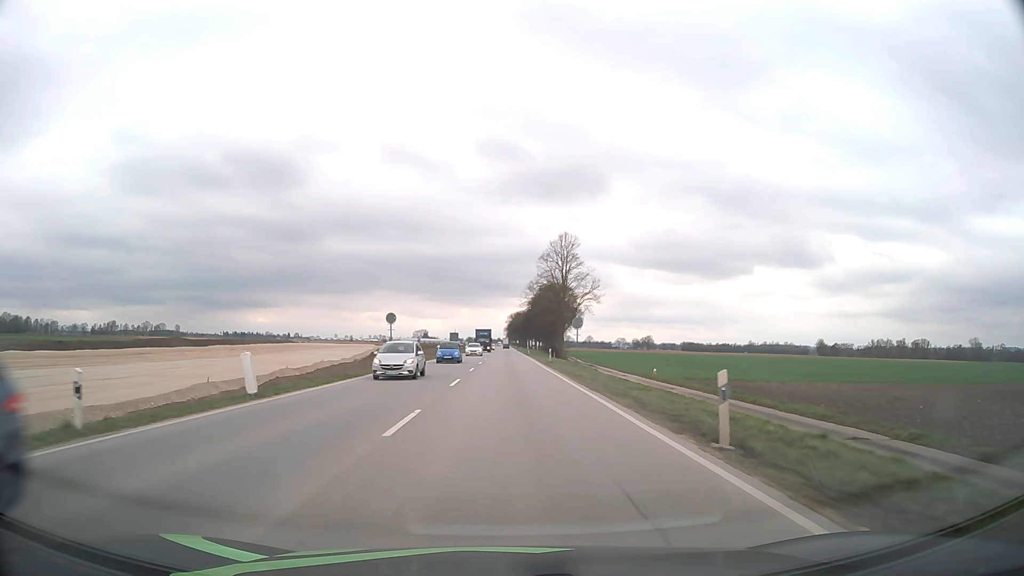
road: unclassified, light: Day
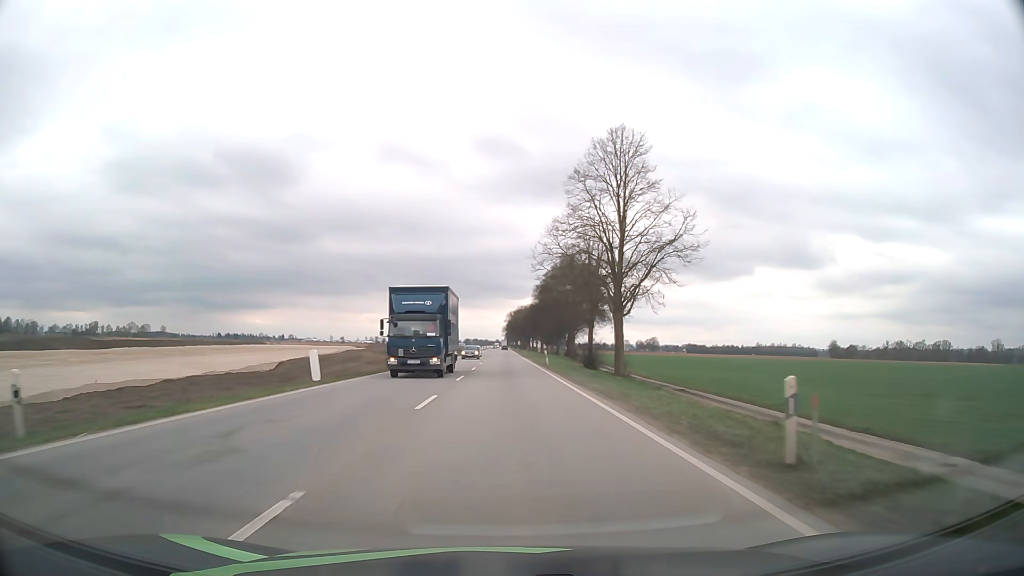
(+0.1, +43.8) m; 0°
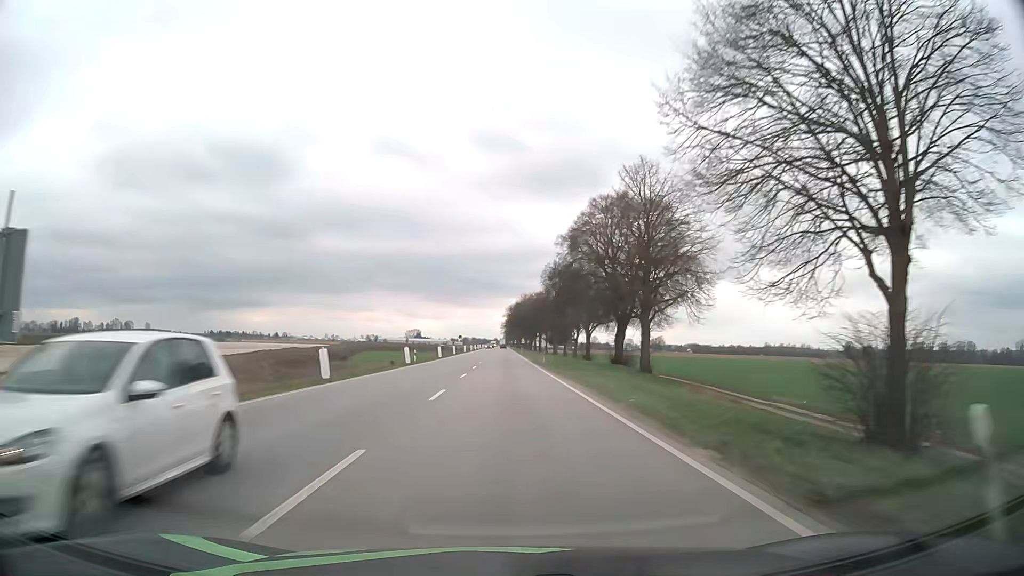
(0.0, +45.5) m; 0°
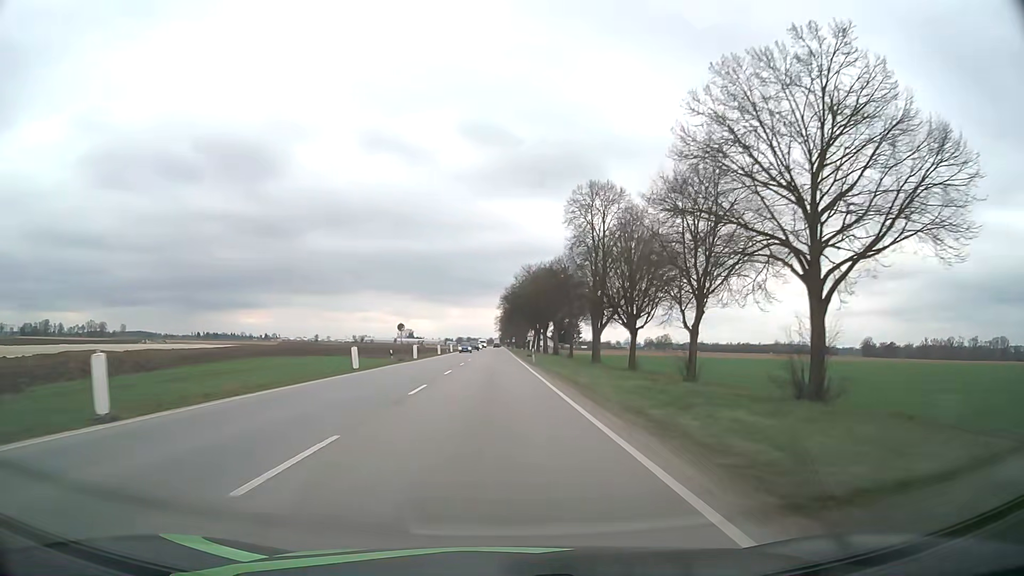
(+0.5, +59.0) m; 0°
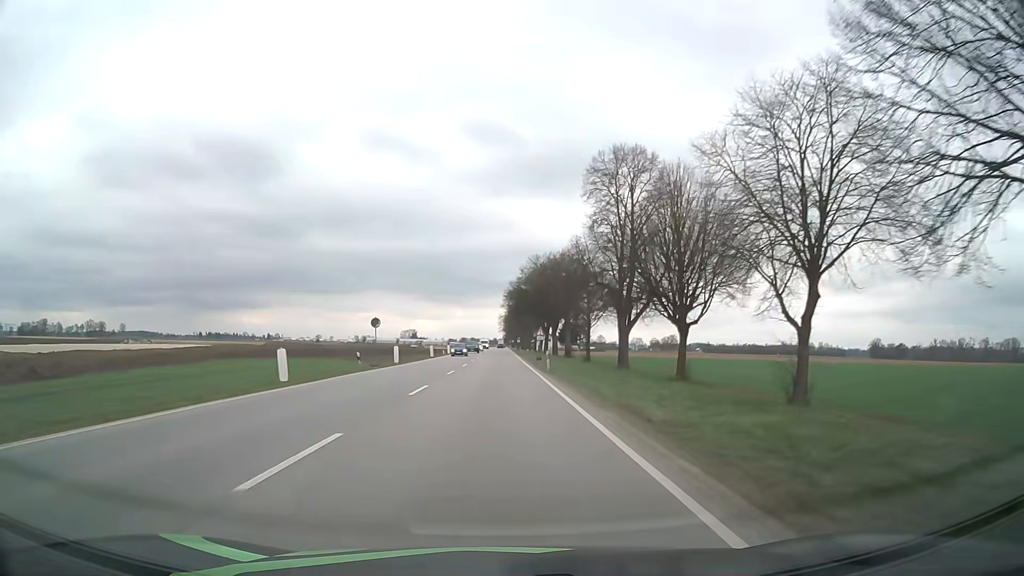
(-0.1, +12.0) m; 0°
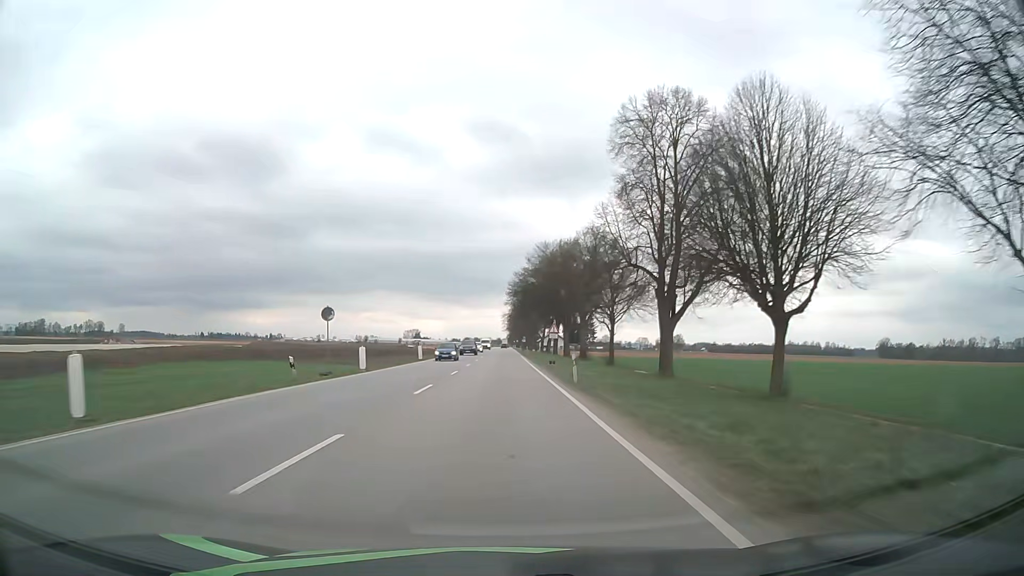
(0.0, +12.0) m; 0°
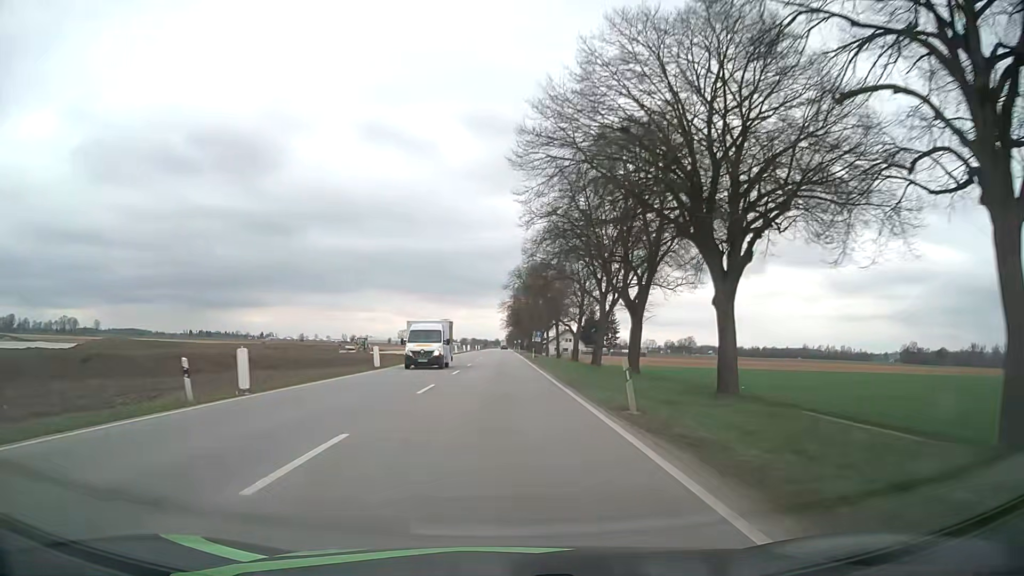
(0.0, +60.0) m; 0°
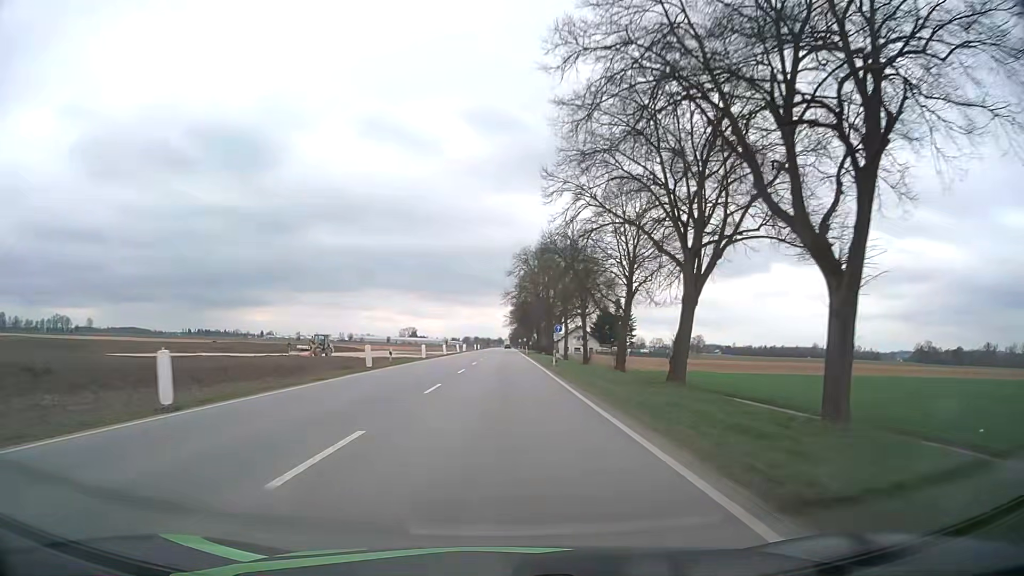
(+0.1, +23.8) m; 0°
(0, +10) (0, +20) (0, +30) (0, +40) (0, +50) (0, +60) (0, +70) (0, +80) (0, +90) (0, +100) m
